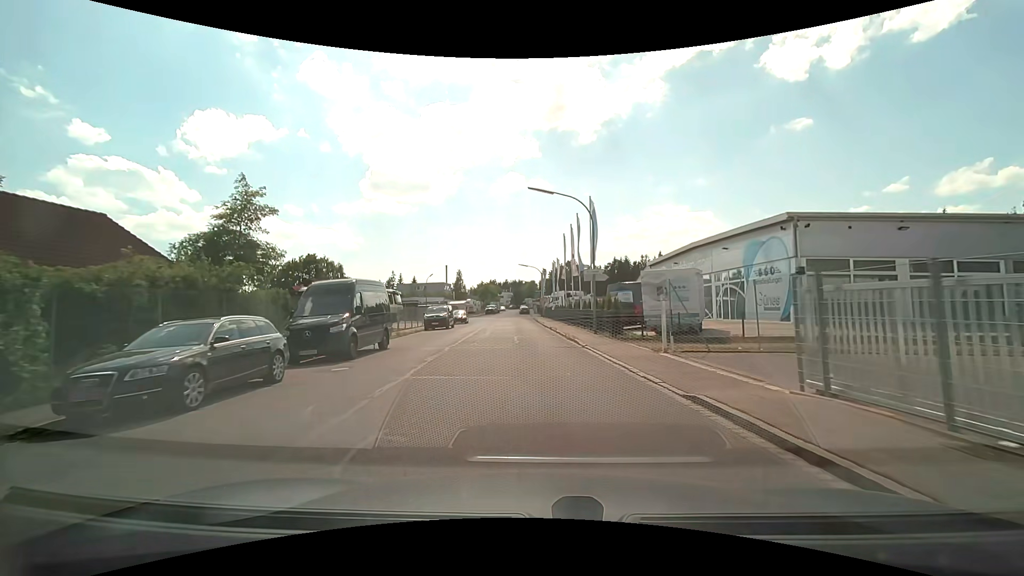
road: unclassified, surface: asphalt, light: Day
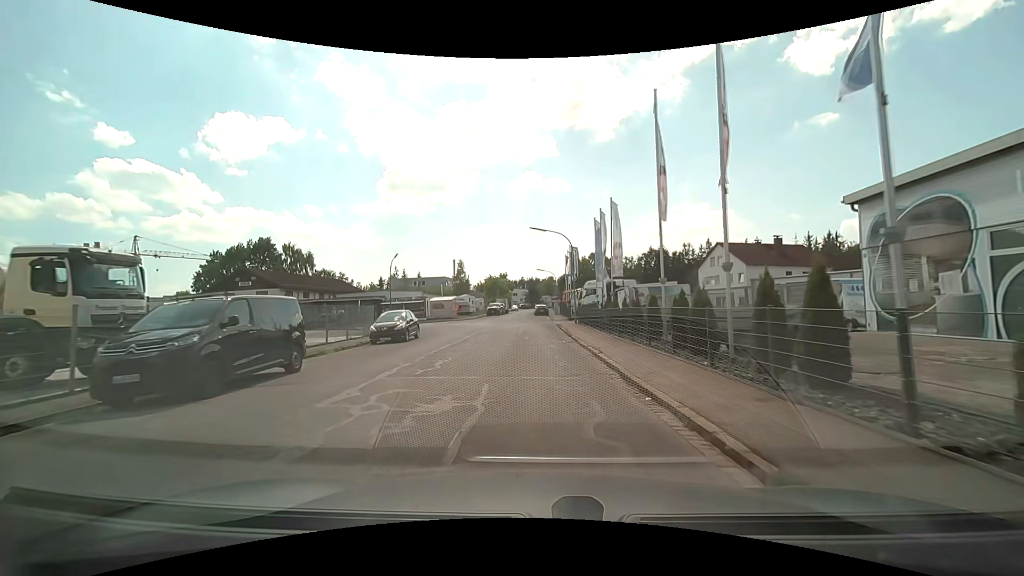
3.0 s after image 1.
(-0.8, +30.1) m; -2°
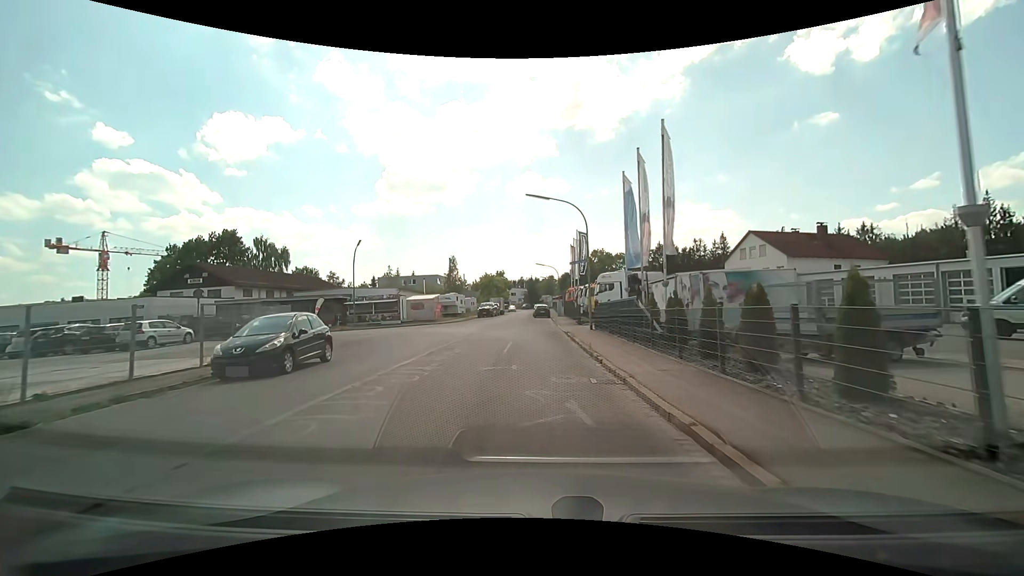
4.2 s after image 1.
(0.0, +10.9) m; 0°
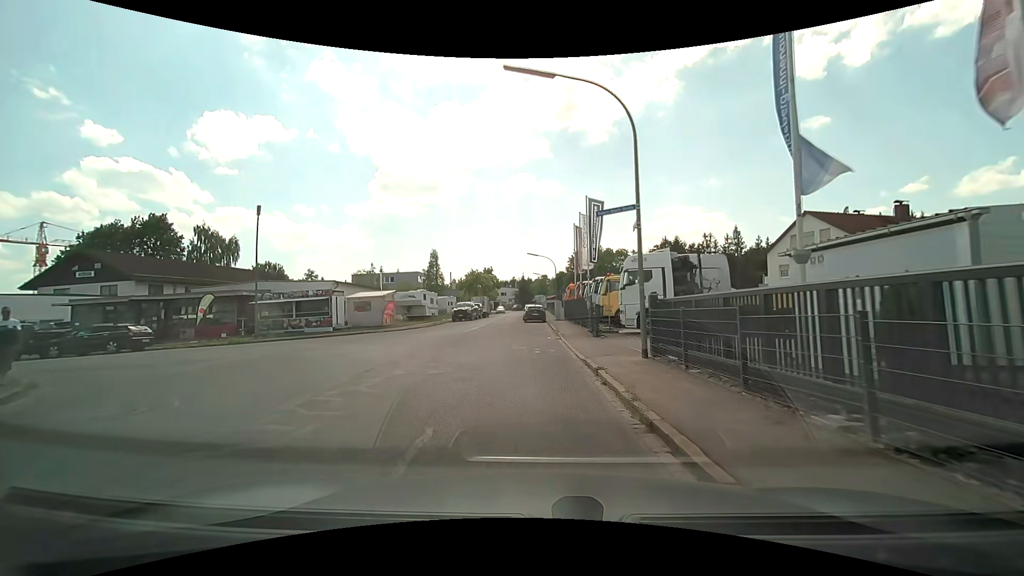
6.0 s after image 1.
(+0.1, +14.4) m; +3°
(0, +10) (-4, +19) (-13, +23) (-23, +23) (-33, +23) (-43, +24) (-53, +24) (-63, +24) (-73, +25) (-83, +25) m
